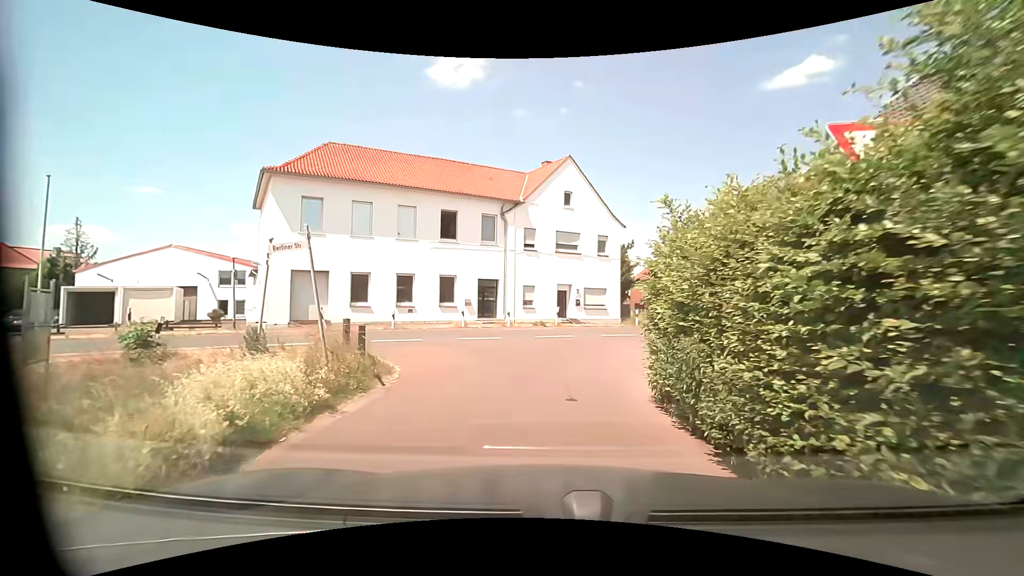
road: residential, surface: asphalt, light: Day
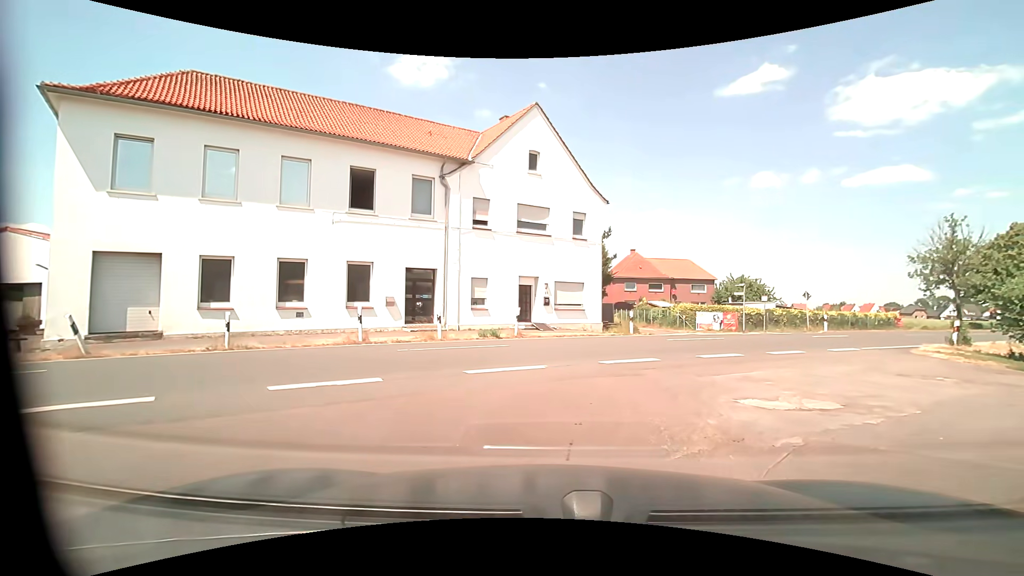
(+0.3, +9.6) m; +5°
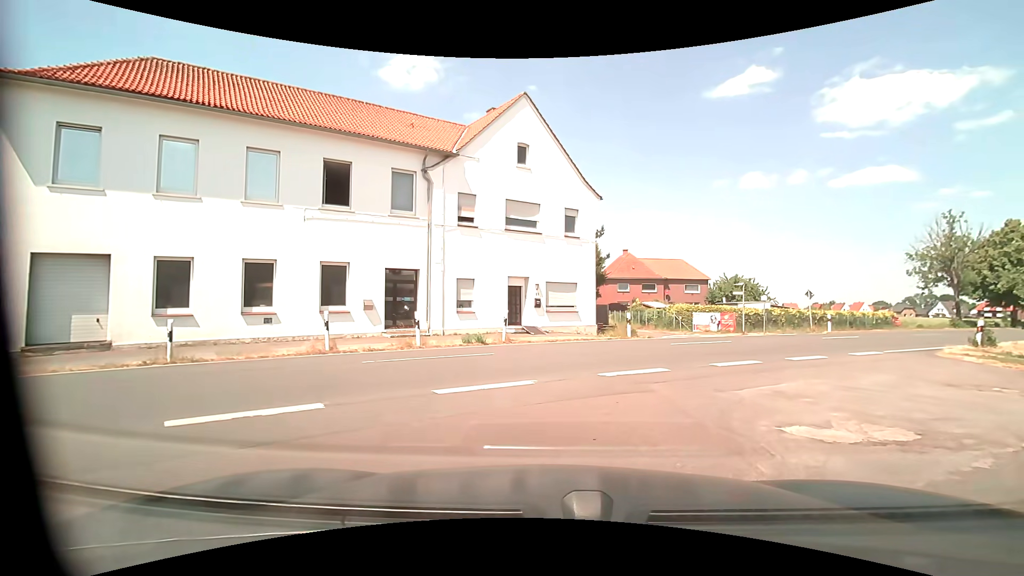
(0.0, +1.6) m; +2°
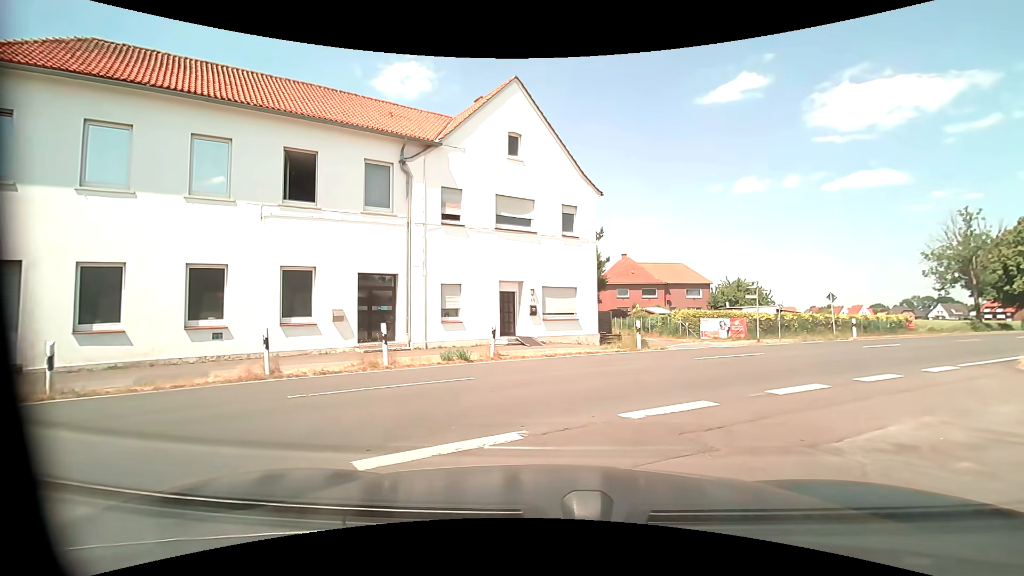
(0.0, +2.6) m; 0°
